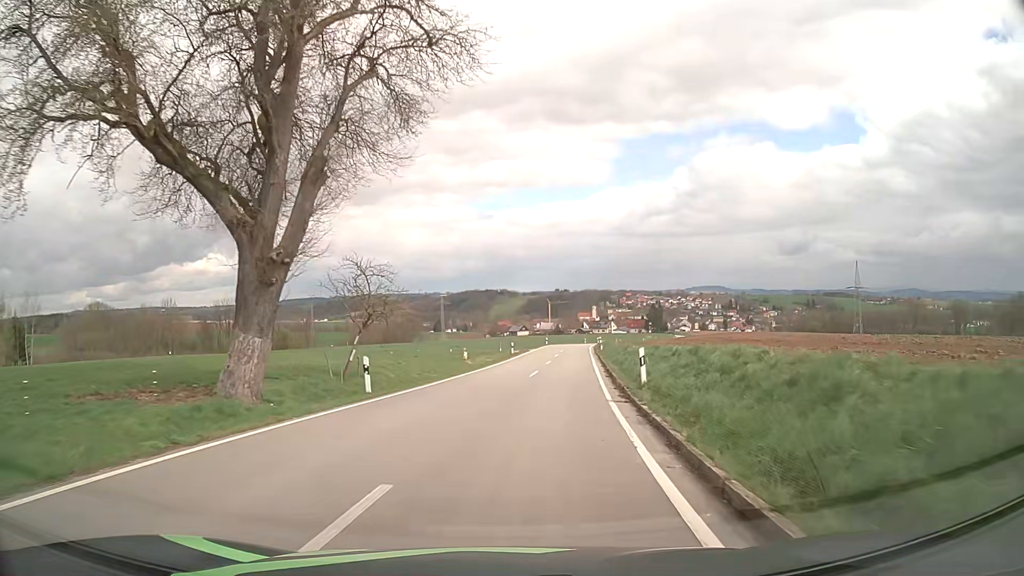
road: tertiary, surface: asphalt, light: Day
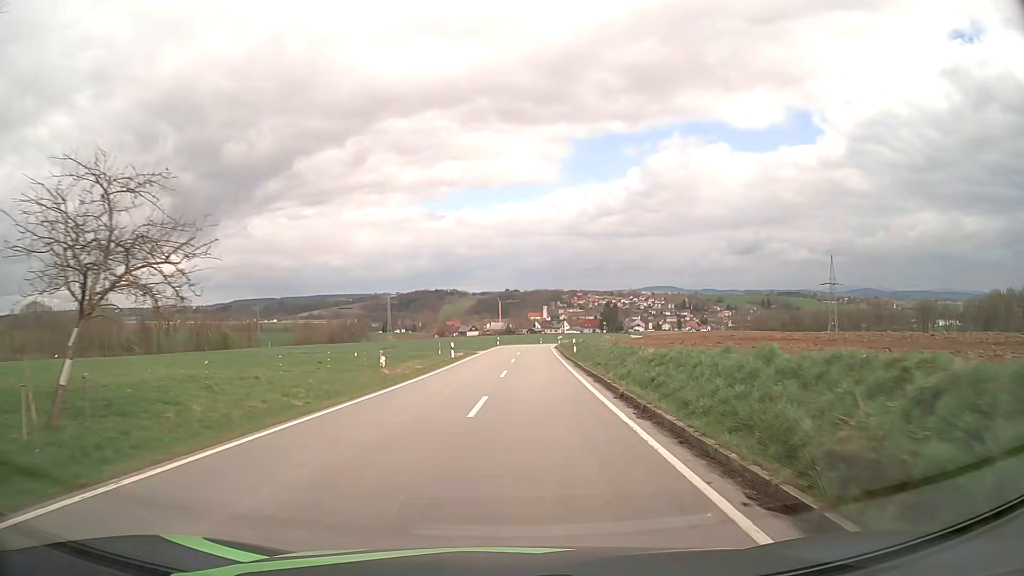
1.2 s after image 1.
(+0.6, +14.7) m; +4°
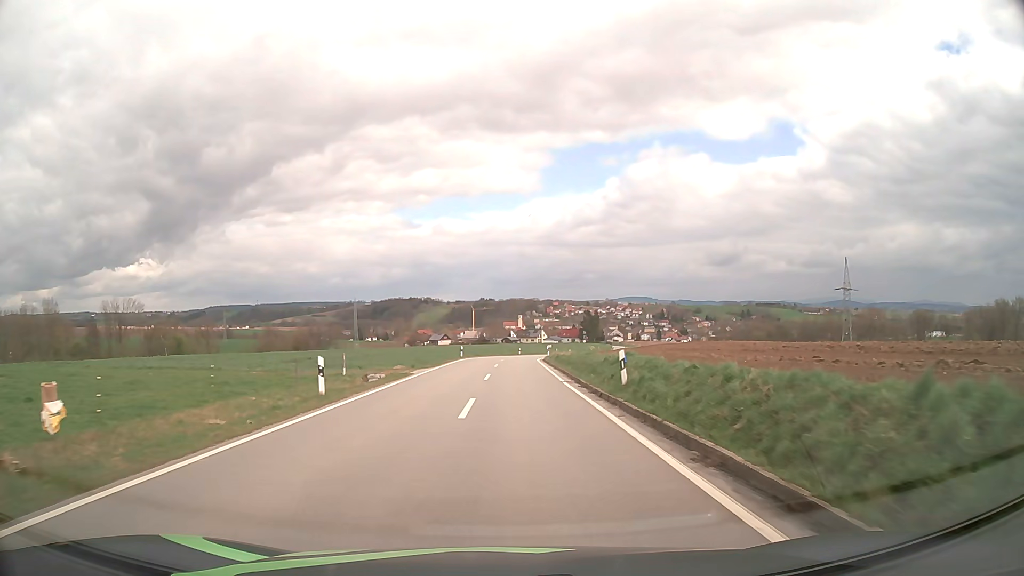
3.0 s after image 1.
(+0.5, +23.9) m; +2°
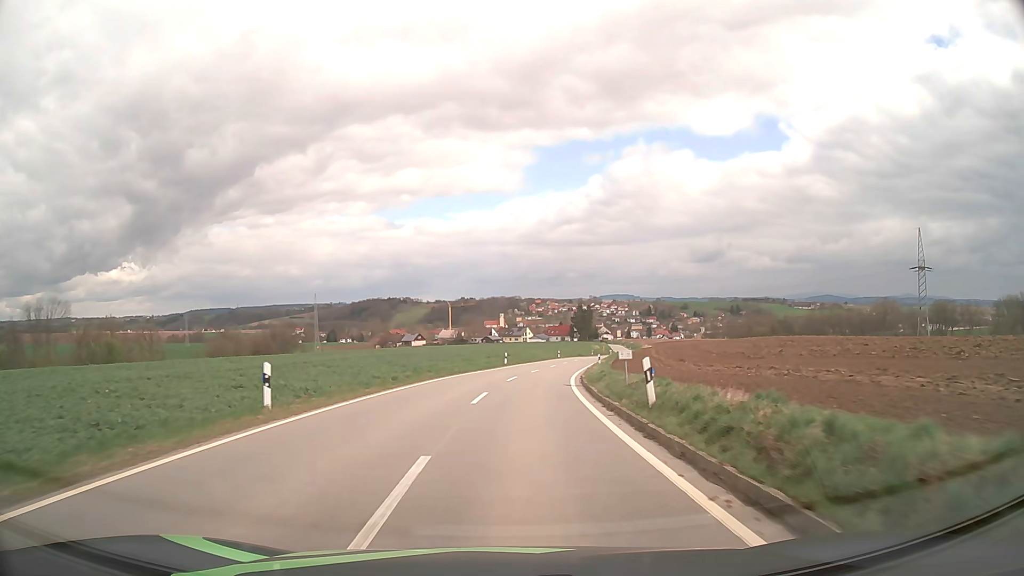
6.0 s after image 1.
(+0.5, +44.3) m; +2°
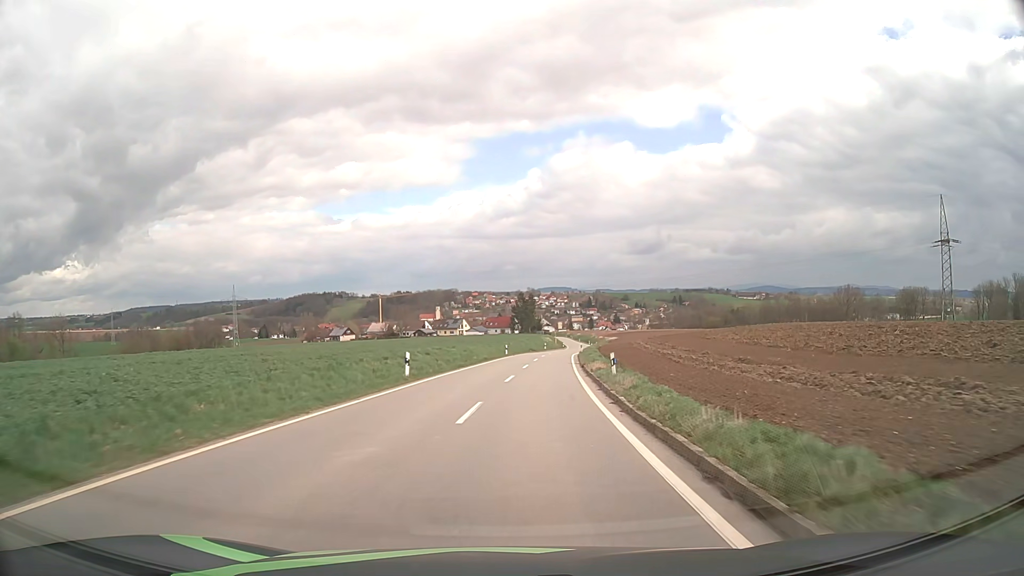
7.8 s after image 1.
(+1.0, +28.5) m; +5°
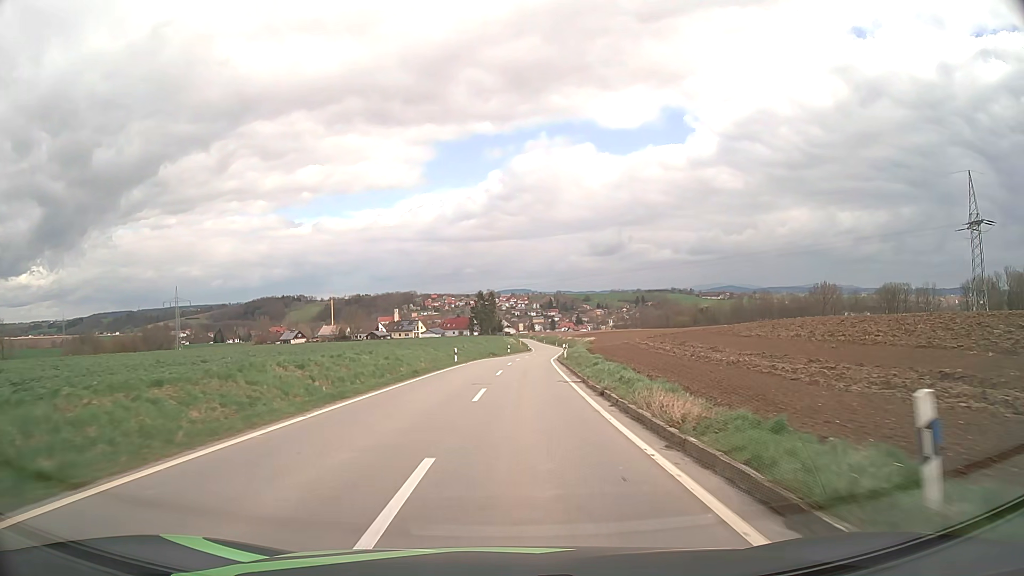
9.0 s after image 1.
(+0.6, +19.7) m; +3°
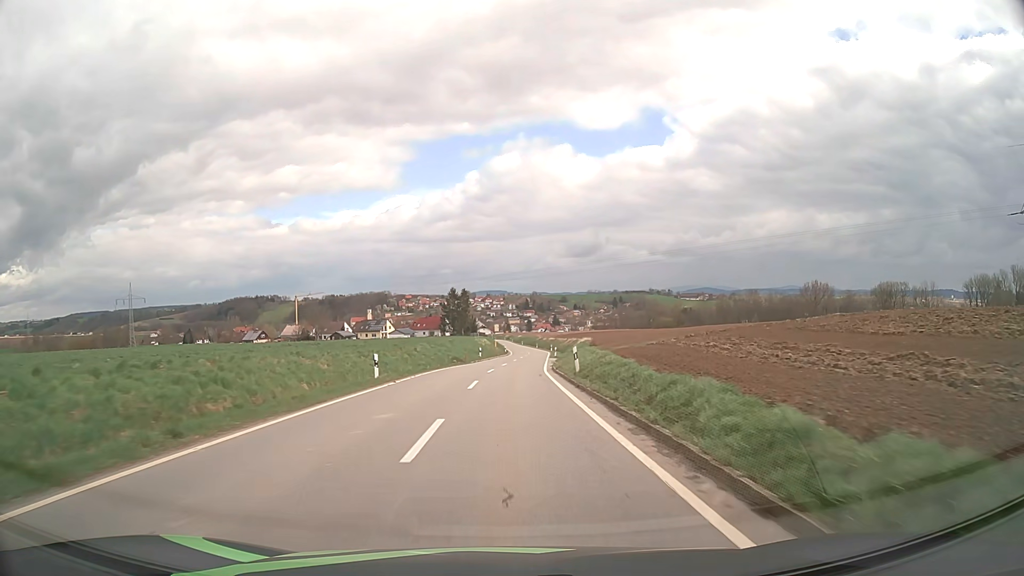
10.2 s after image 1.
(+0.4, +20.0) m; +2°
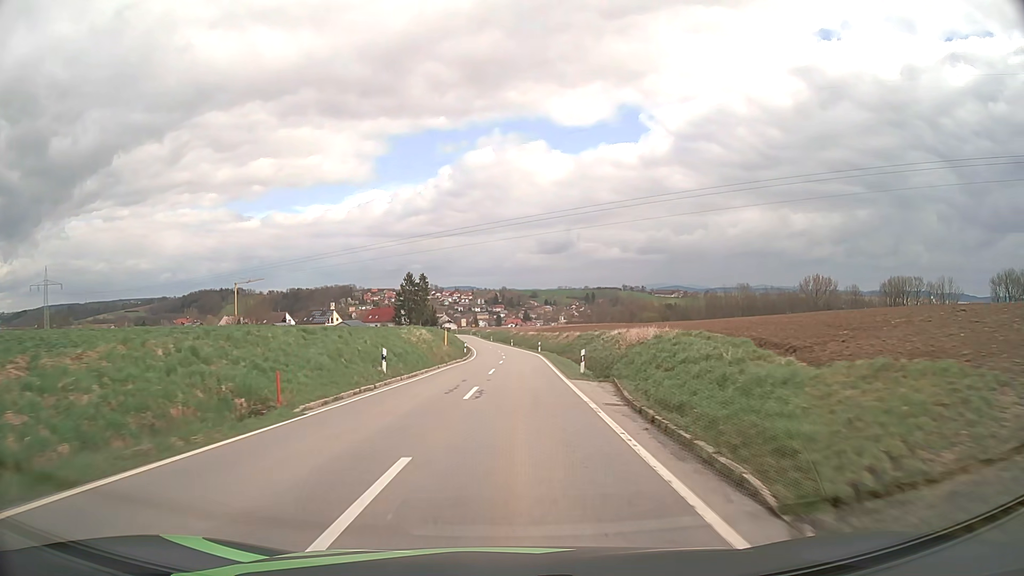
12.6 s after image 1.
(+0.8, +39.6) m; +3°
(0, +10) (0, +20) (+1, +30) (+1, +40) (+1, +50) (+1, +60) (+1, +70) (0, +80) (0, +90) (-1, +100) m
